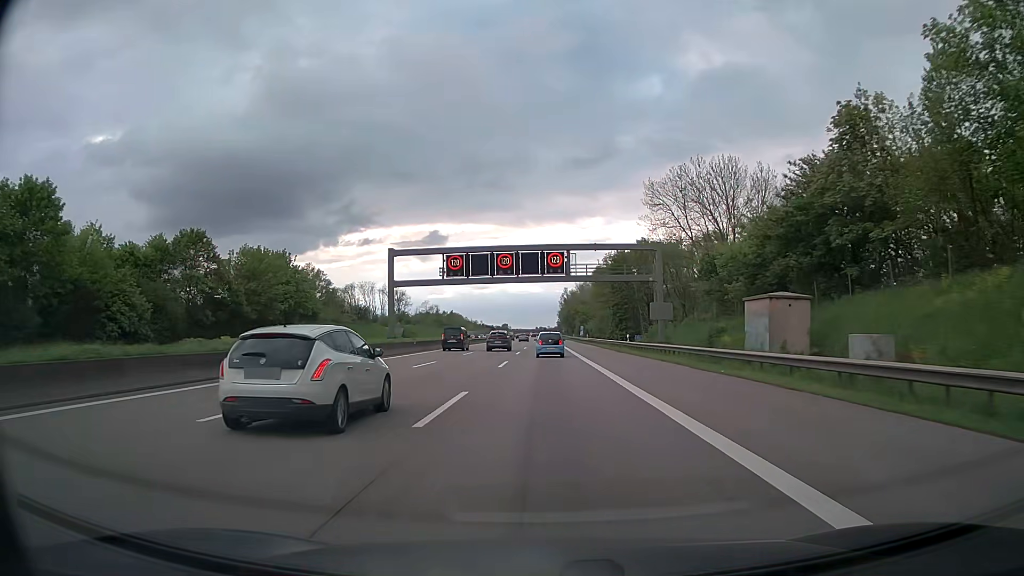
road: motorway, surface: asphalt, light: Day
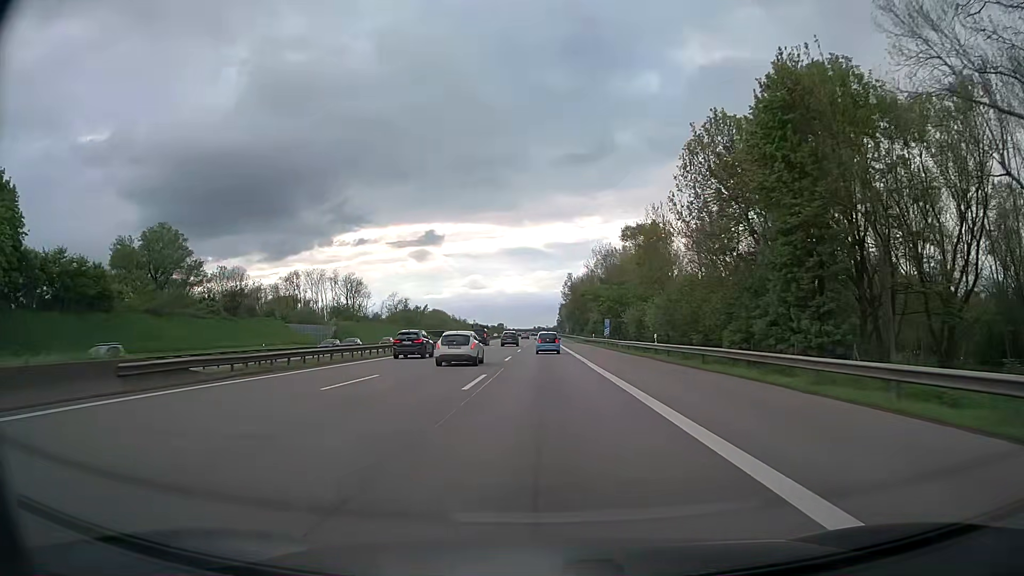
(+0.1, +65.6) m; 0°
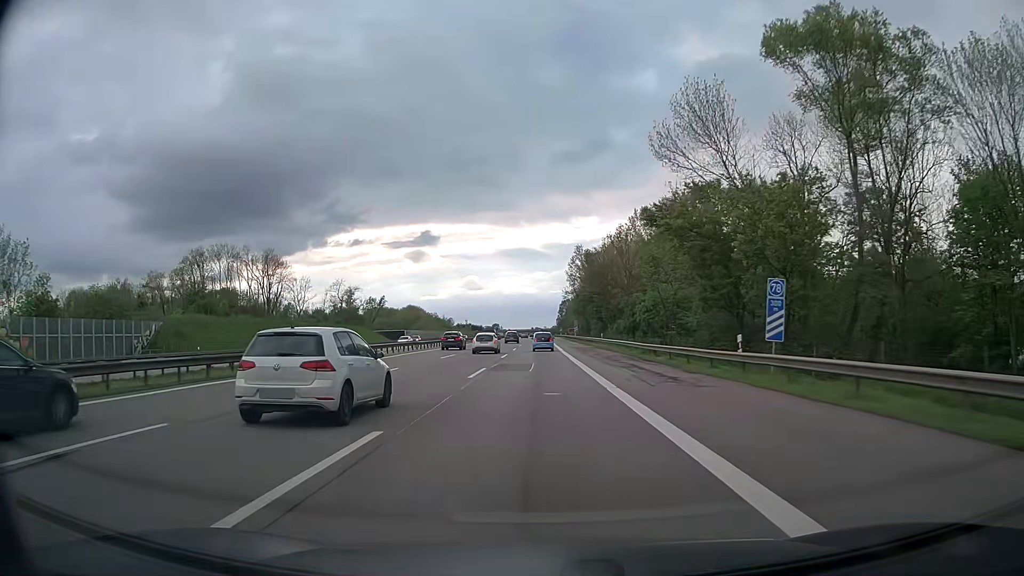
(+0.5, +67.1) m; 0°
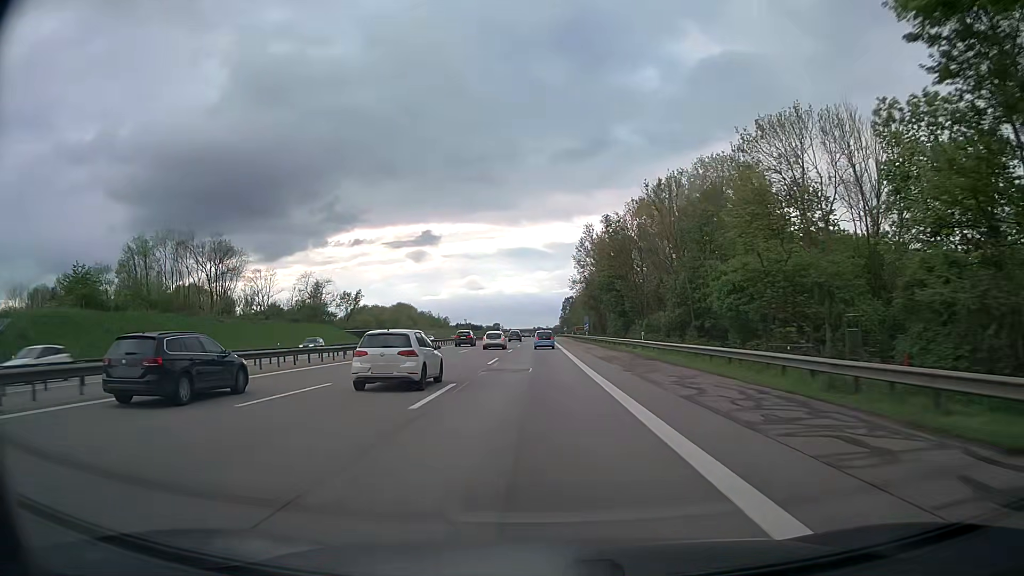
(0.0, +27.3) m; 0°
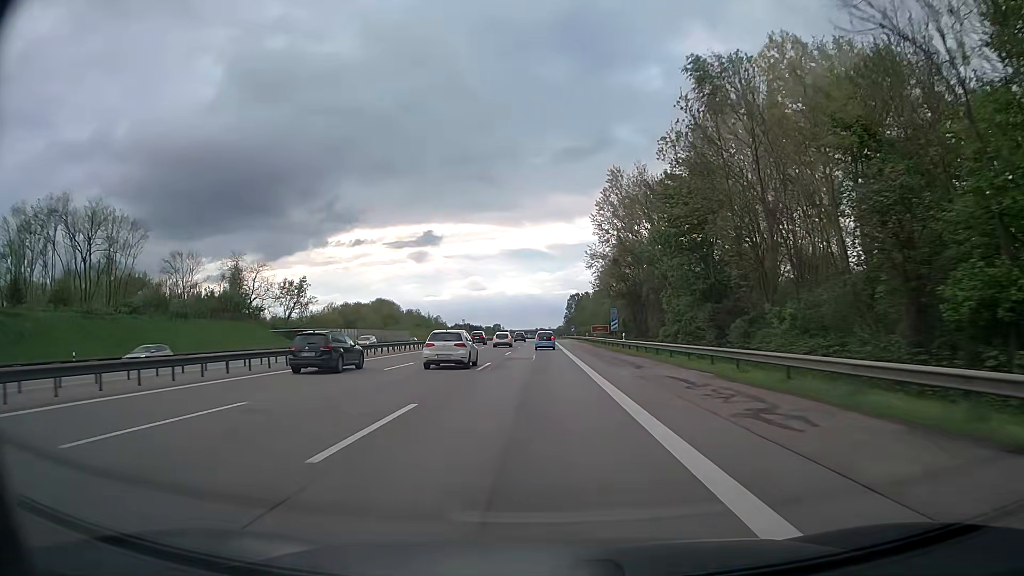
(+0.1, +41.2) m; 0°
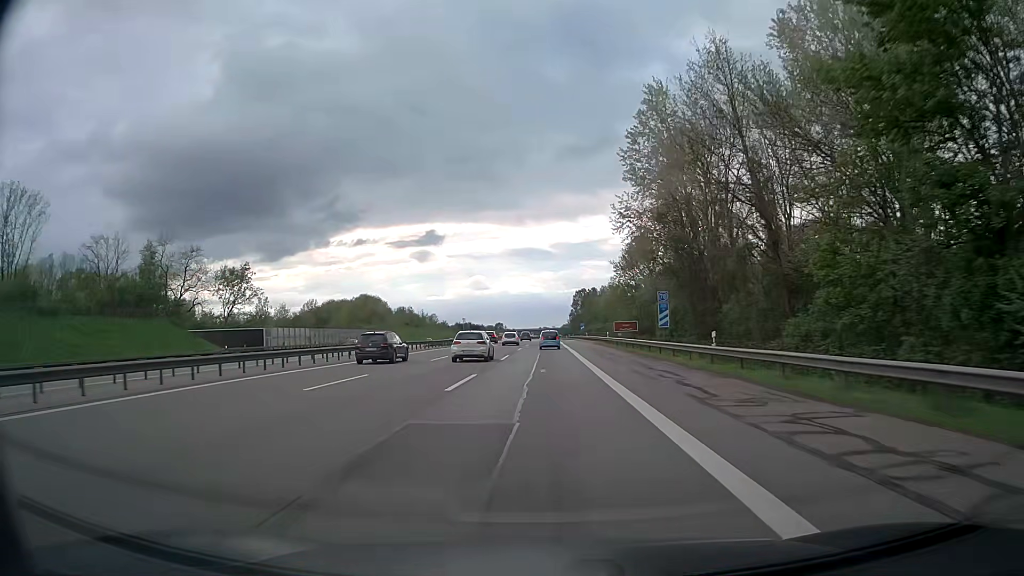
(-0.1, +27.1) m; 0°
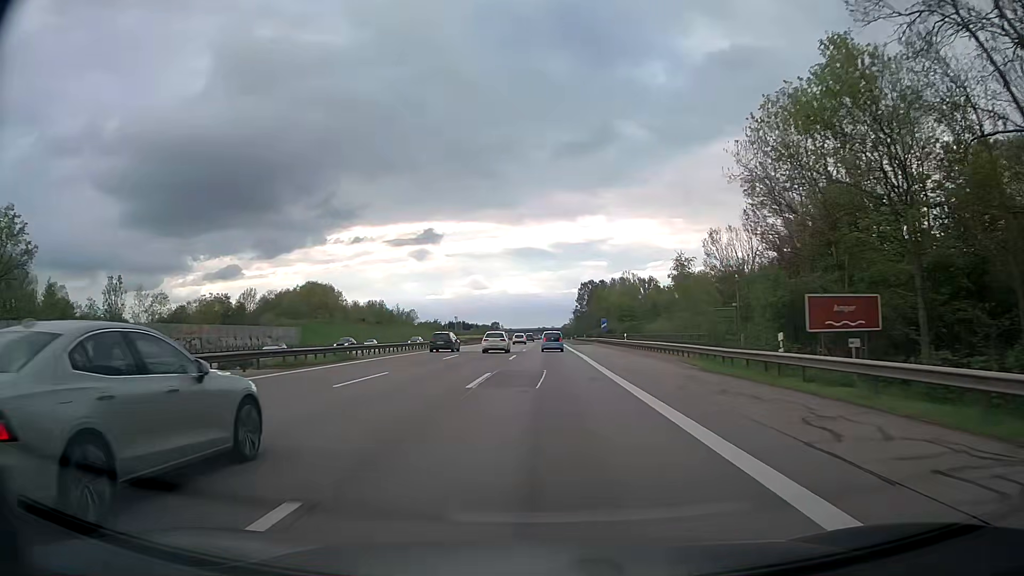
(0.0, +52.6) m; 0°
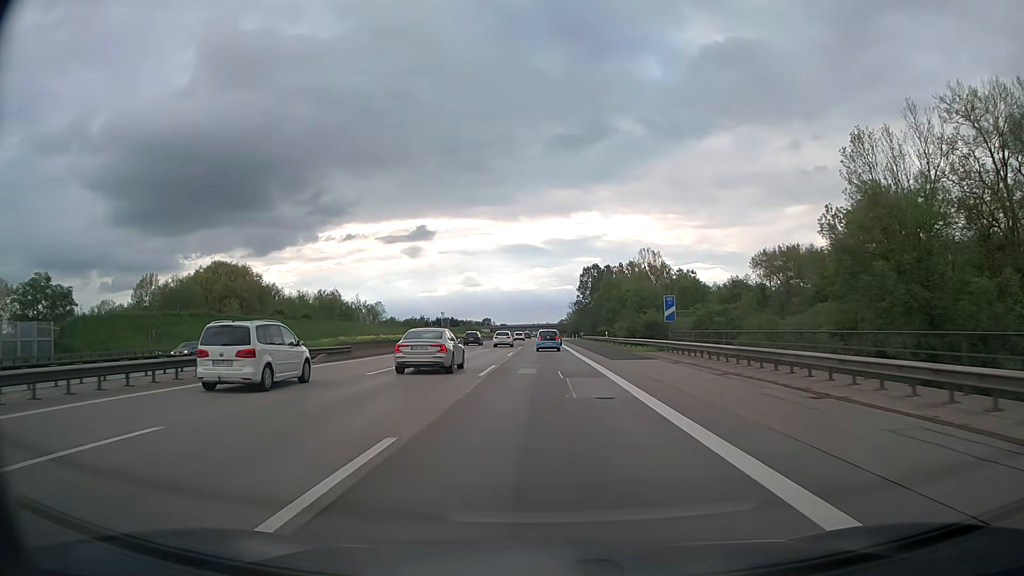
(+0.3, +50.7) m; 0°
(0, +10) (0, +20) (0, +30) (0, +40) (0, +50) (0, +60) (0, +70) (0, +80) (0, +90) (0, +100) m
